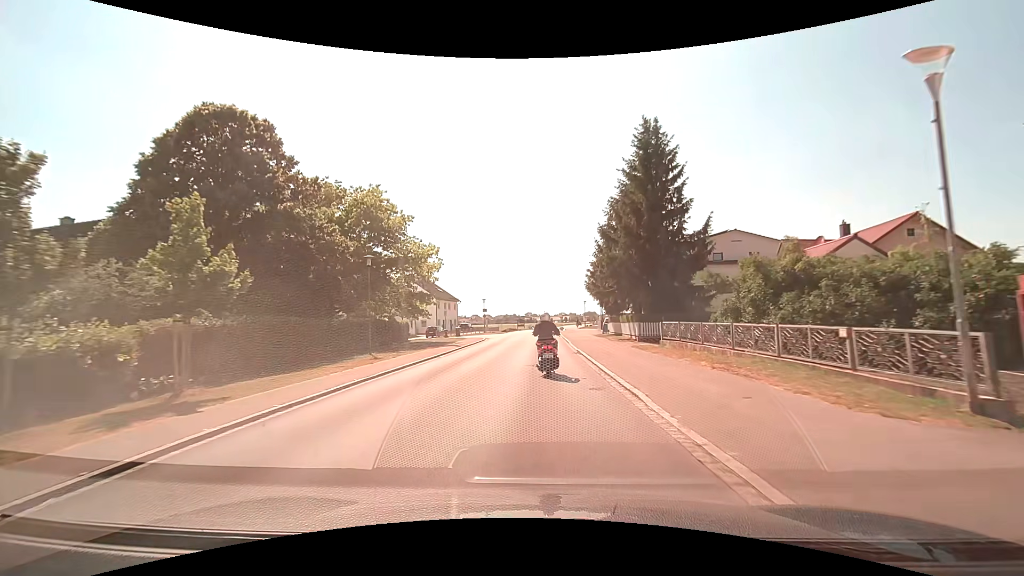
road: tertiary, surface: asphalt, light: Day
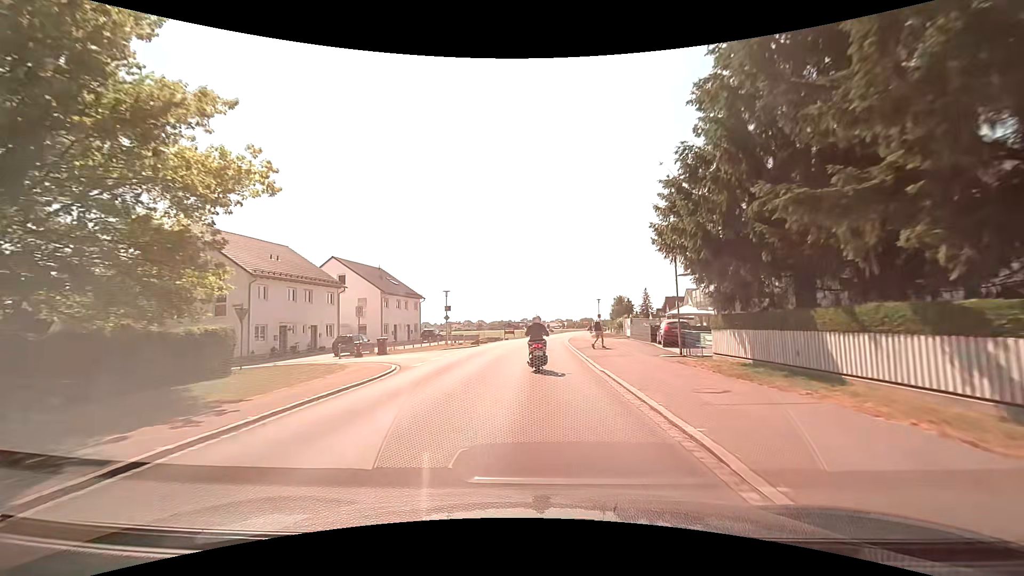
(-0.2, +27.3) m; 0°
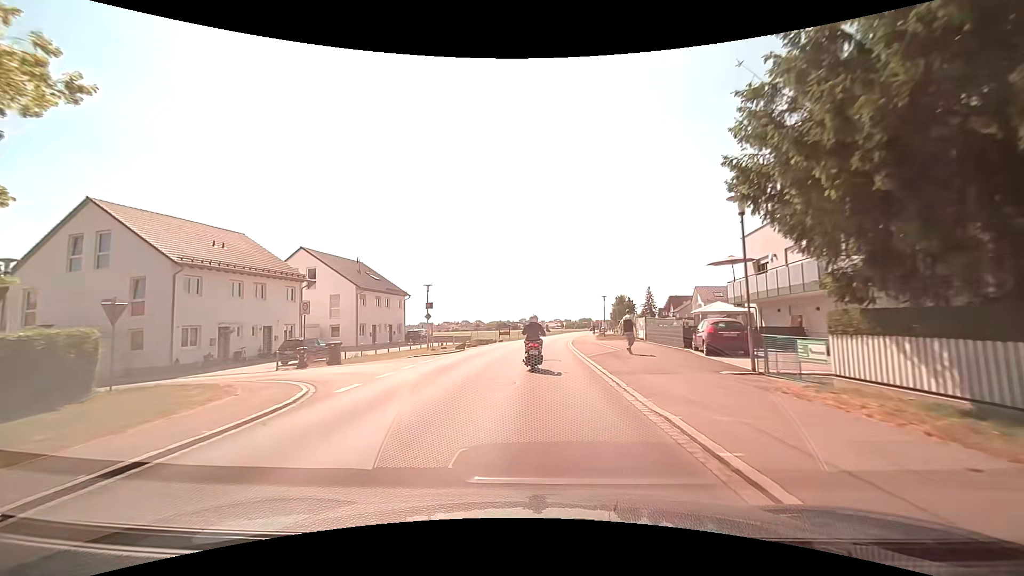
(0.0, +7.2) m; 0°
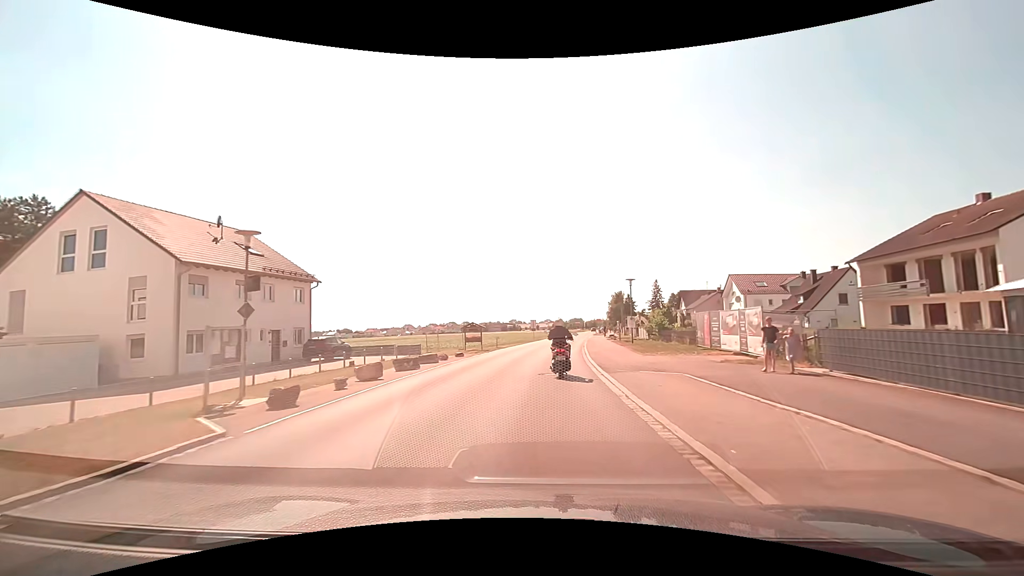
(+0.2, +23.1) m; +1°
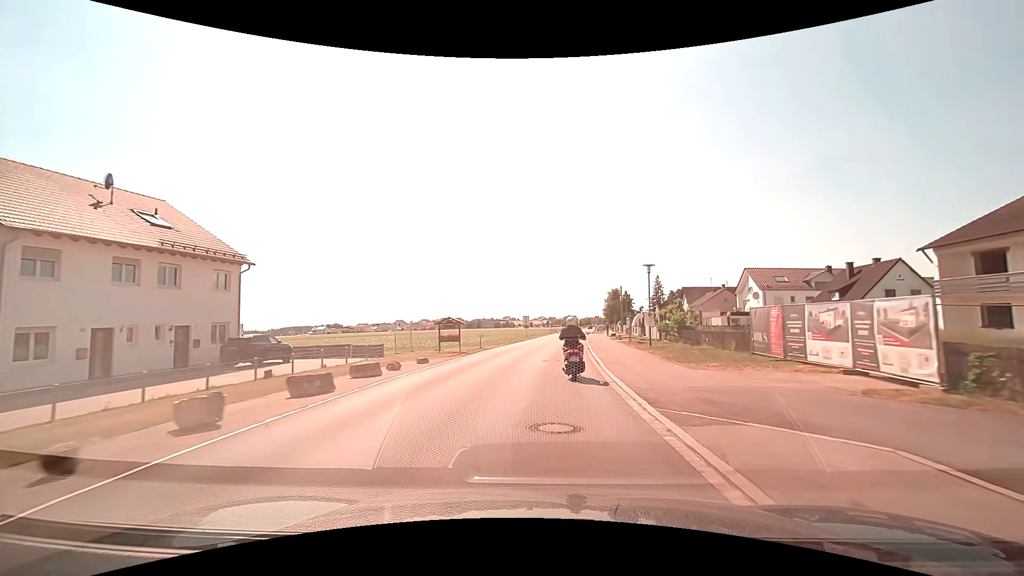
(+0.1, +8.2) m; +1°
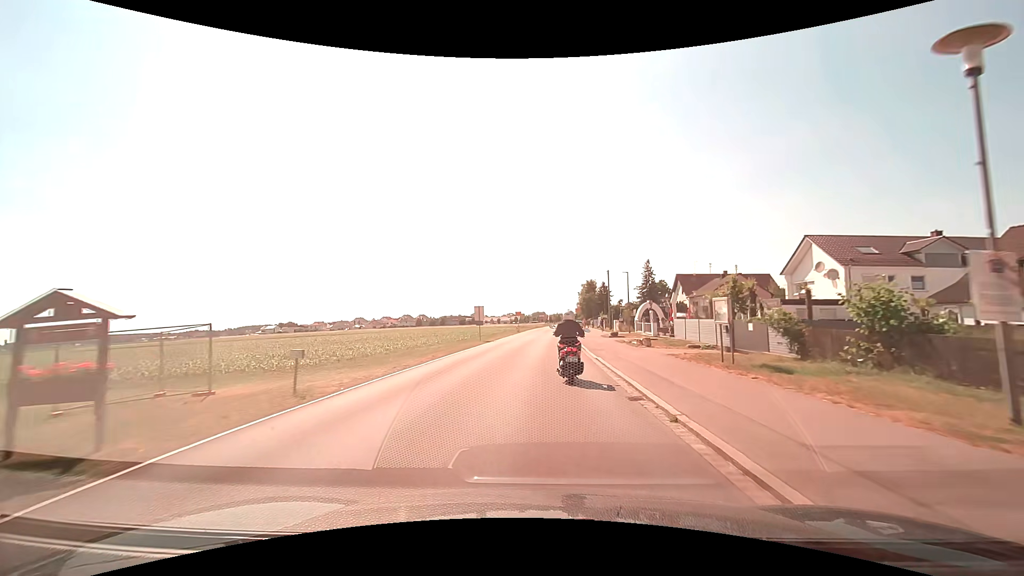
(+0.7, +24.3) m; +4°
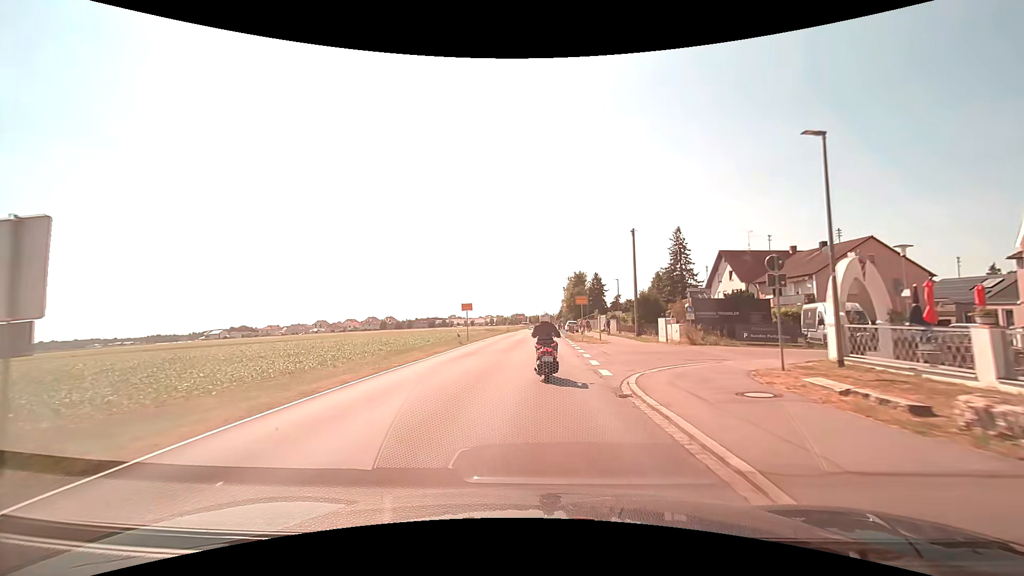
(+1.0, +37.8) m; +2°
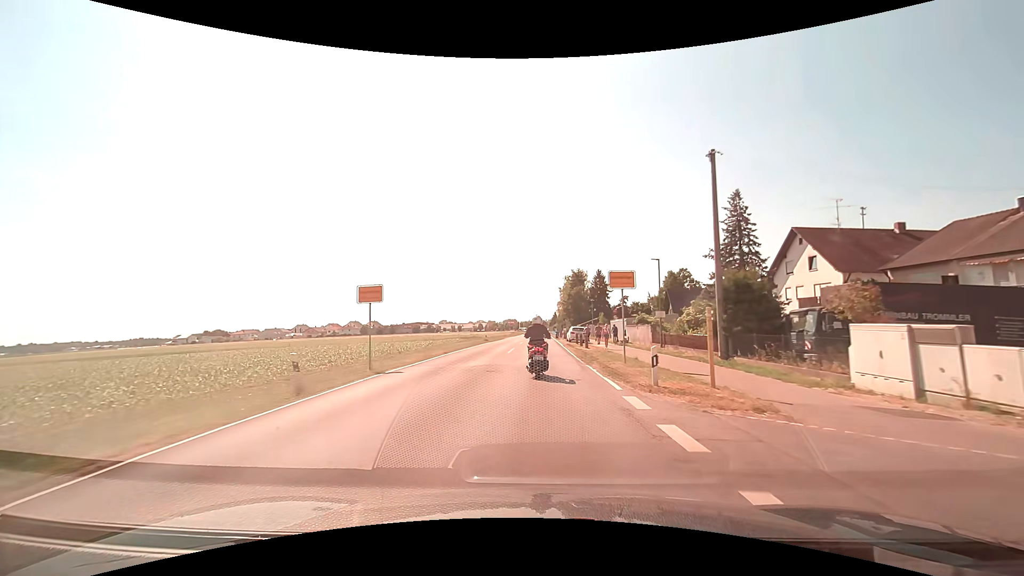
(+0.2, +22.5) m; +1°
(0, +10) (0, +20) (0, +30) (0, +40) (0, +50) (0, +60) (0, +70) (0, +80) (+1, +90) (+1, +100) m
